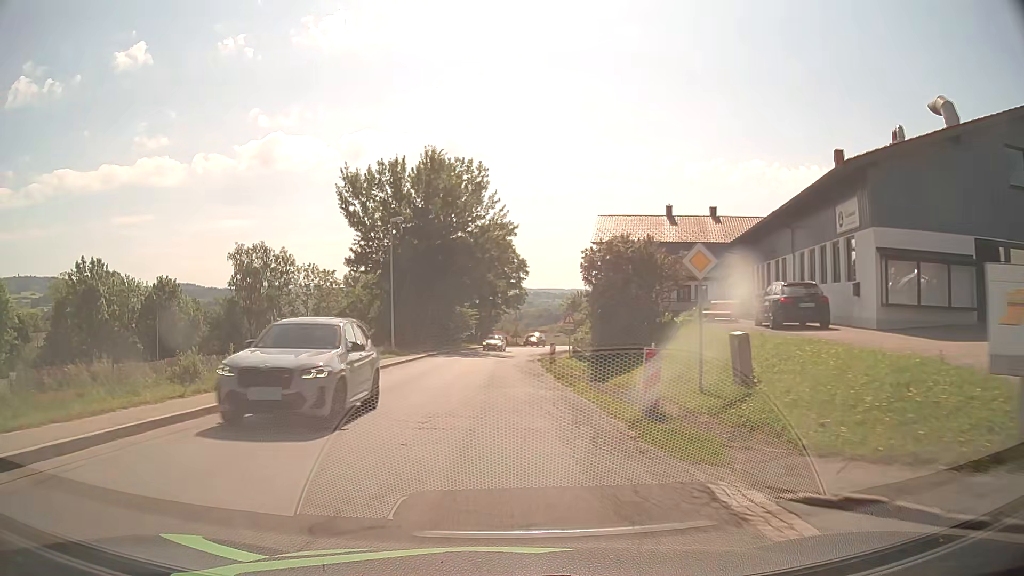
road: secondary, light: Day
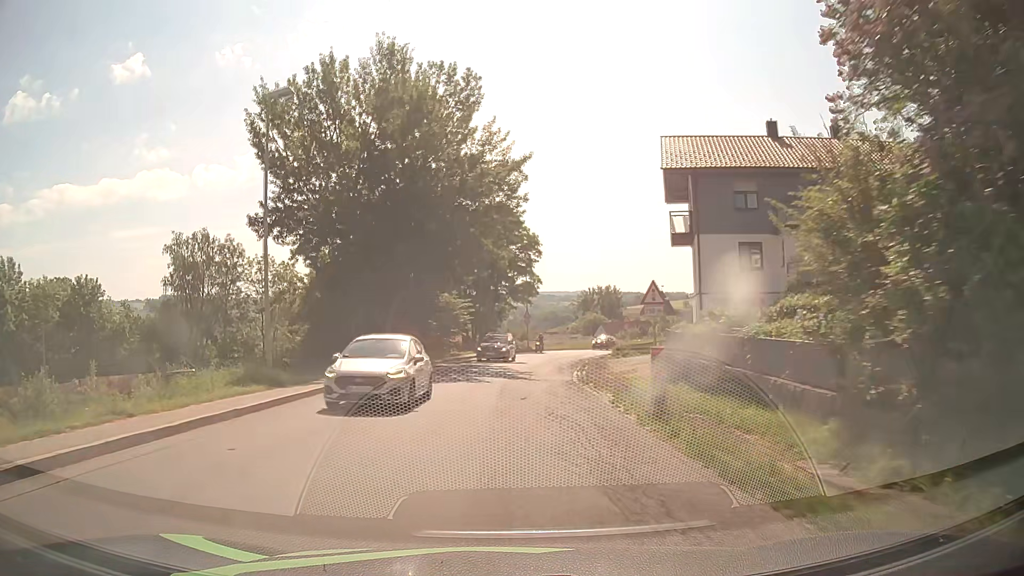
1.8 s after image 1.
(0.0, +22.8) m; 0°
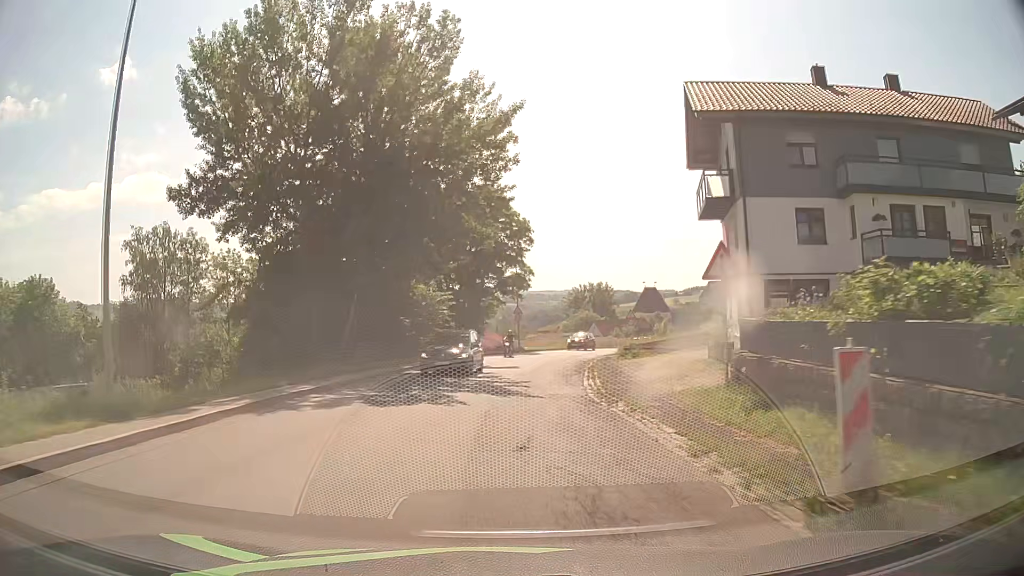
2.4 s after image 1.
(0.0, +7.6) m; +1°
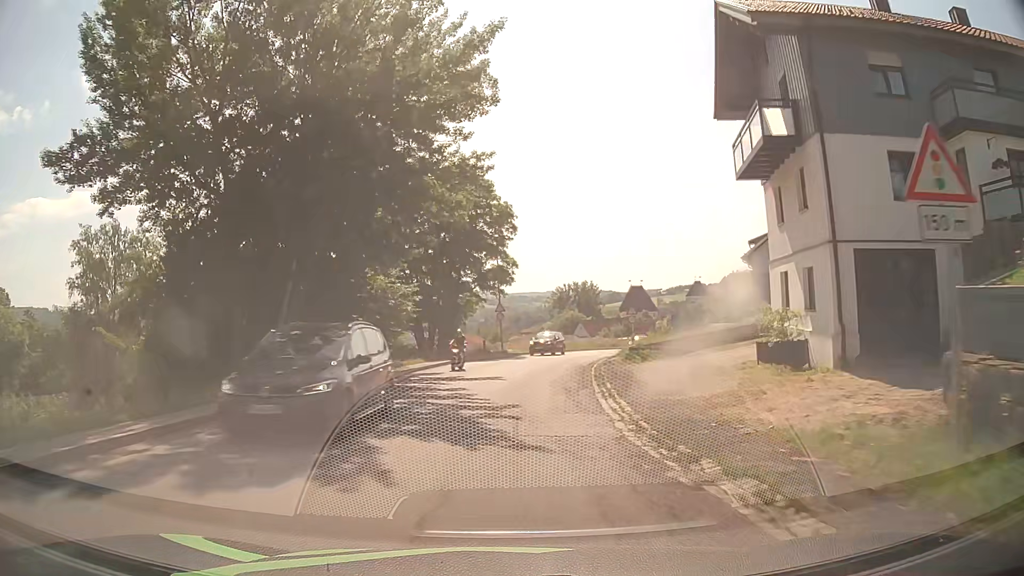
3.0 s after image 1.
(+0.1, +7.6) m; +1°
